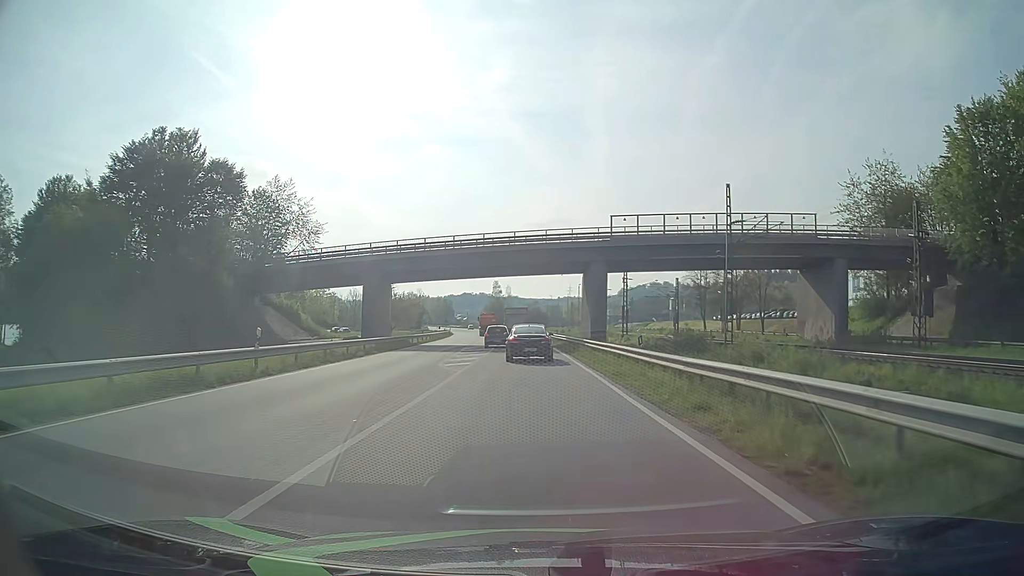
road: primary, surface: asphalt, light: Day
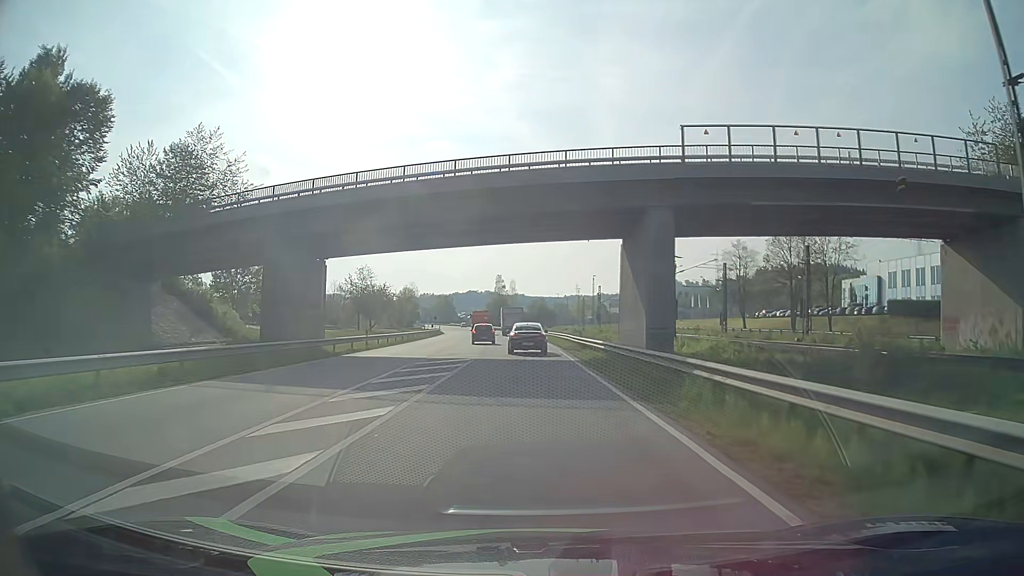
(-0.1, +23.7) m; -1°
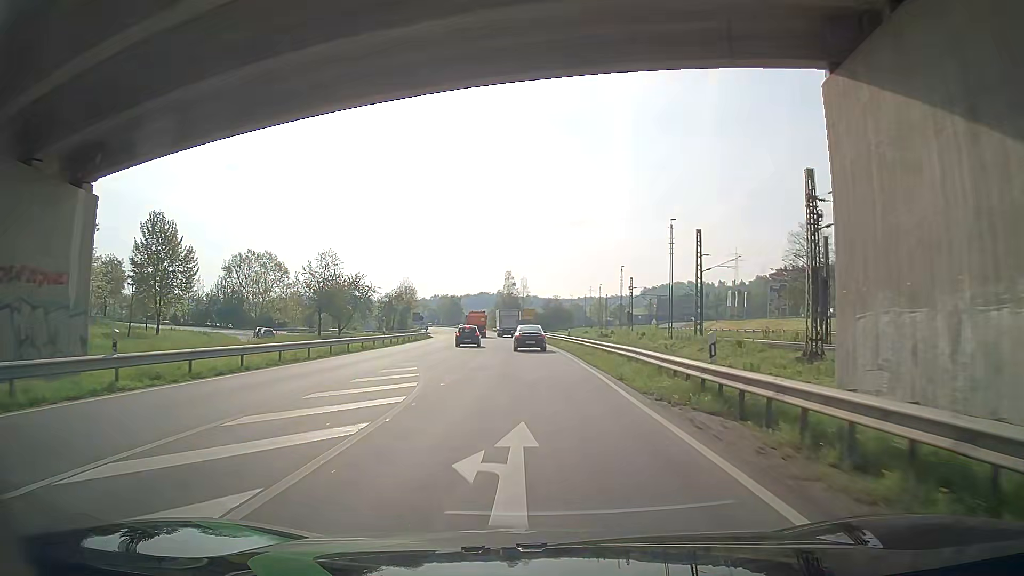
(-0.2, +26.8) m; -1°
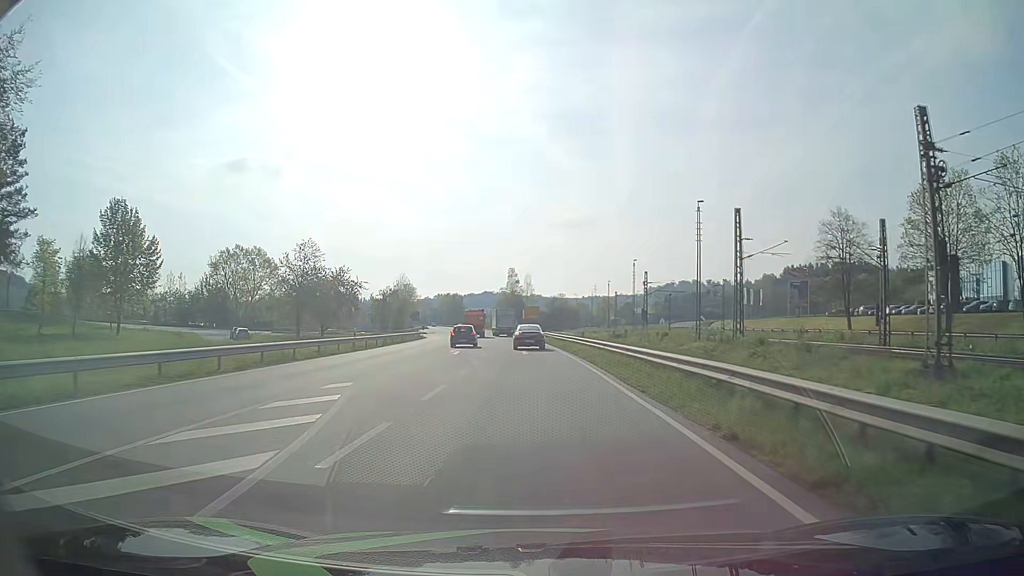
(0.0, +9.6) m; 0°
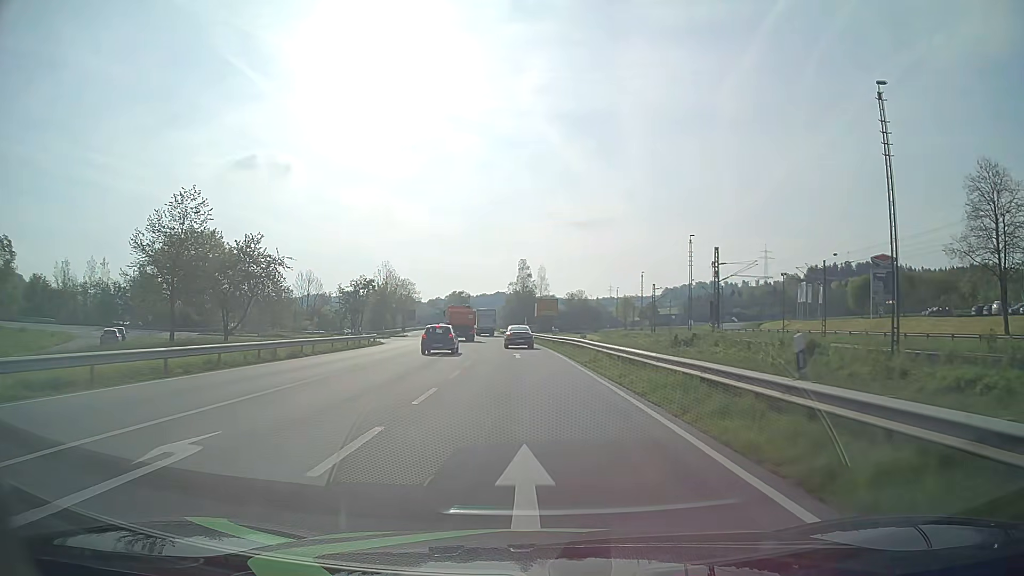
(-0.3, +30.8) m; -1°
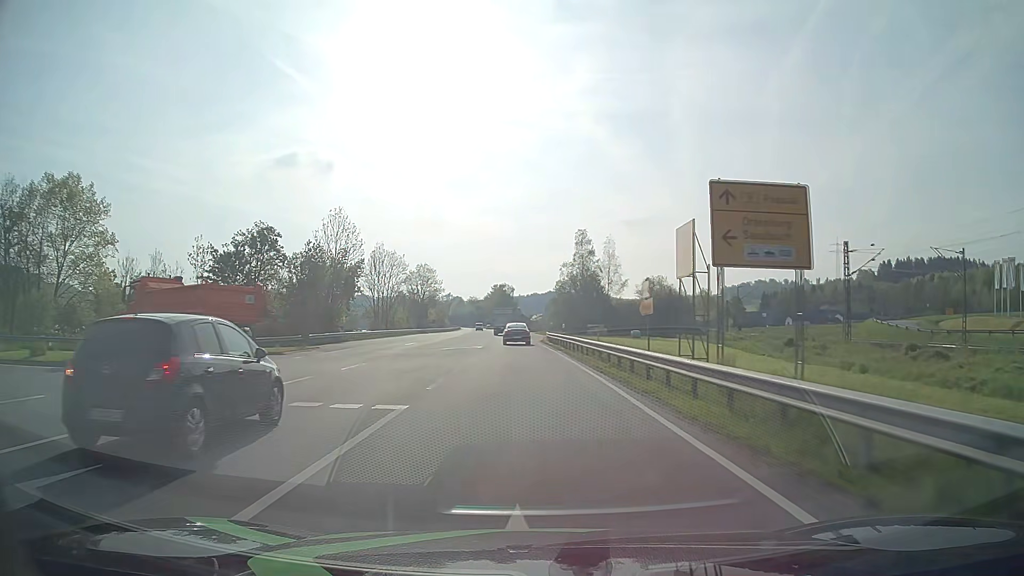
(-2.0, +57.2) m; -4°
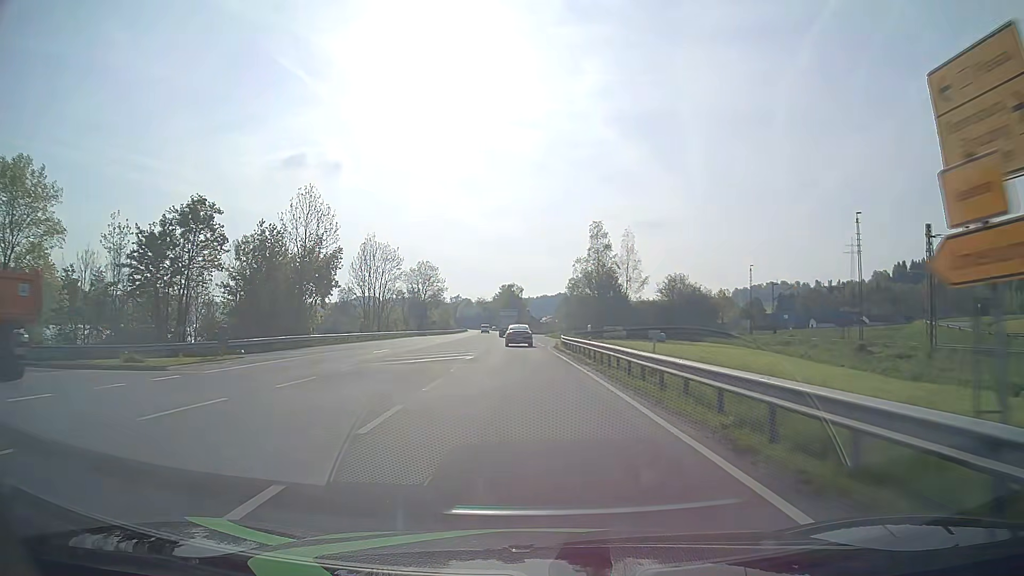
(-0.1, +12.1) m; -1°
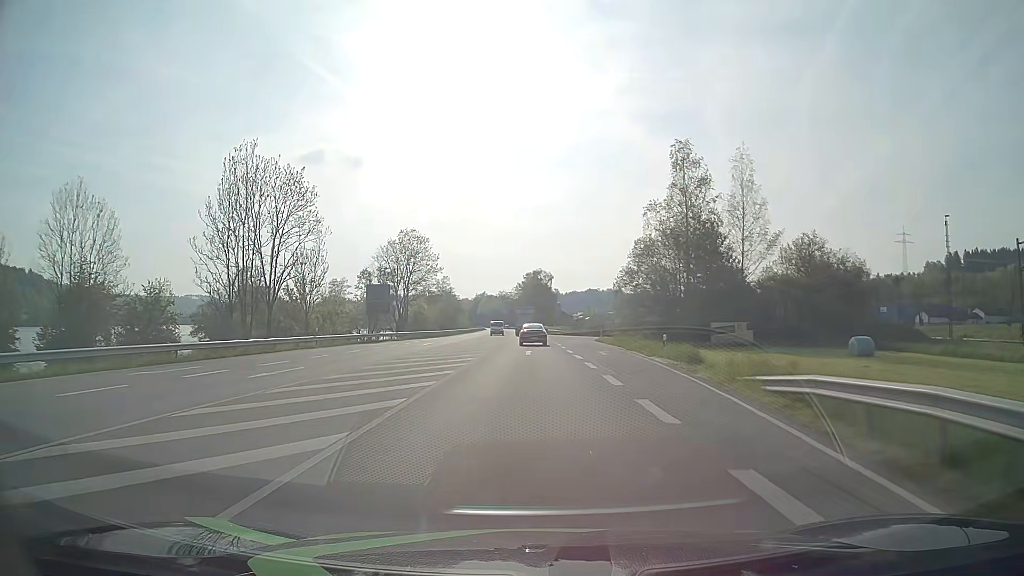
(-1.1, +50.0) m; -2°
(0, +10) (0, +20) (0, +30) (0, +40) (0, +50) (0, +60) (0, +70) (-1, +80) (-1, +90) (-1, +100) m
